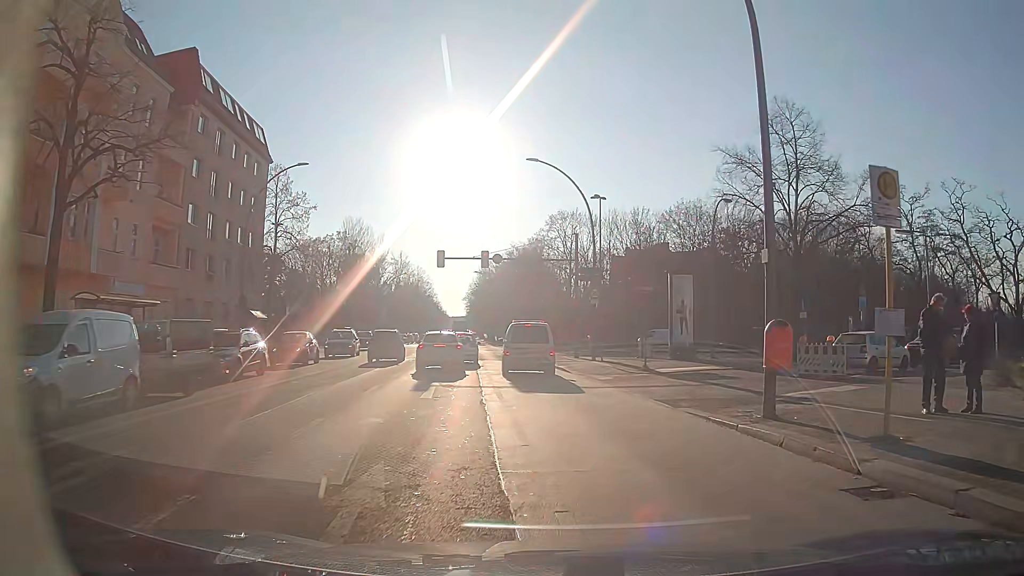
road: secondary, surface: asphalt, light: Day
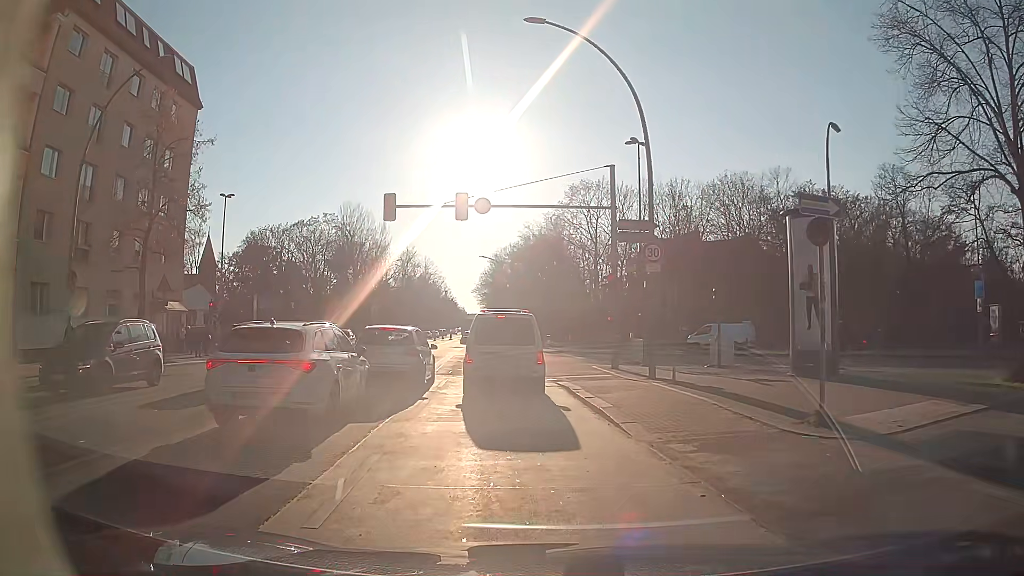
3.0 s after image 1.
(+0.1, +15.6) m; -2°
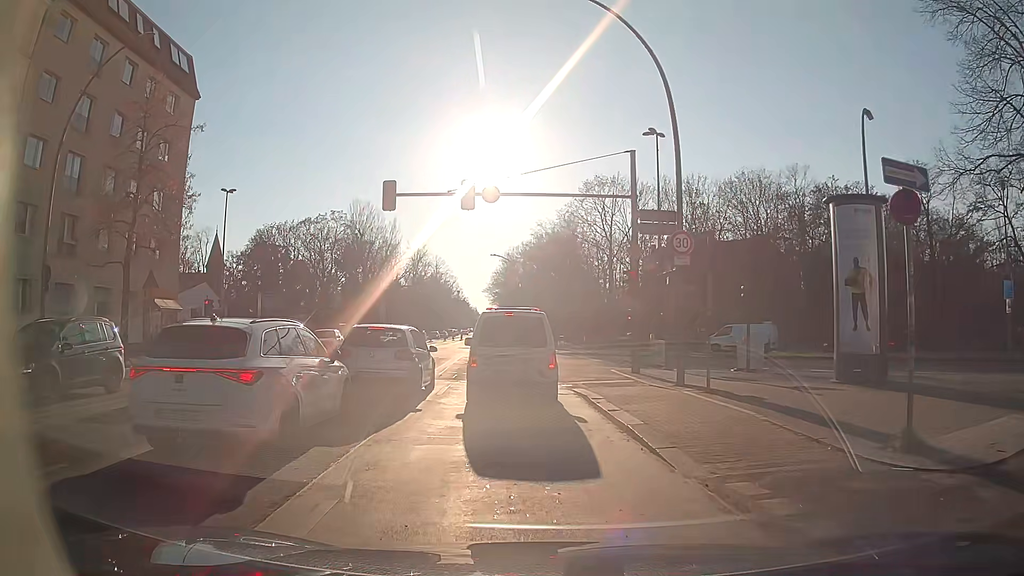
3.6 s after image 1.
(0.0, +2.1) m; -1°
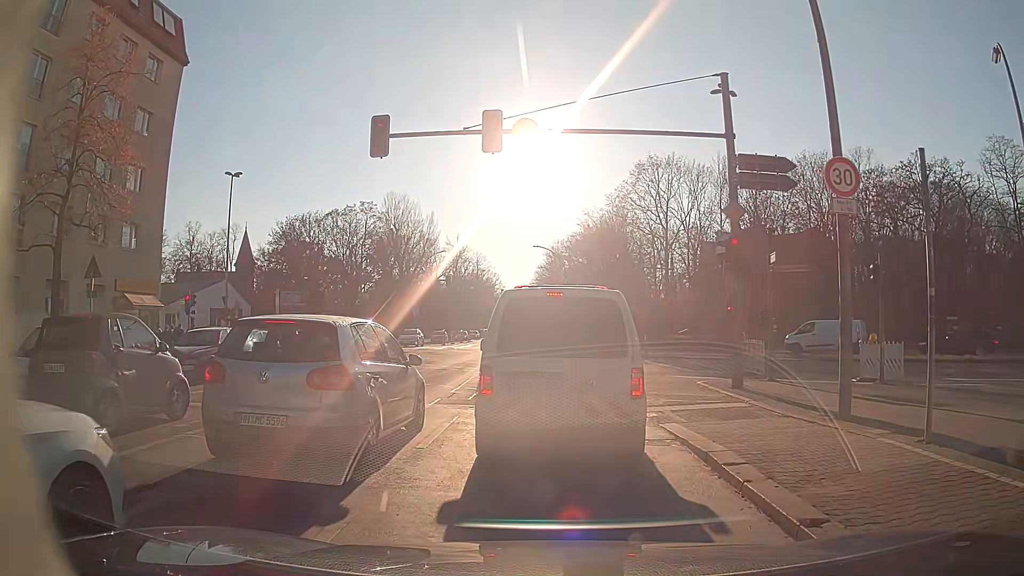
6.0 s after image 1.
(-0.3, +6.8) m; -4°
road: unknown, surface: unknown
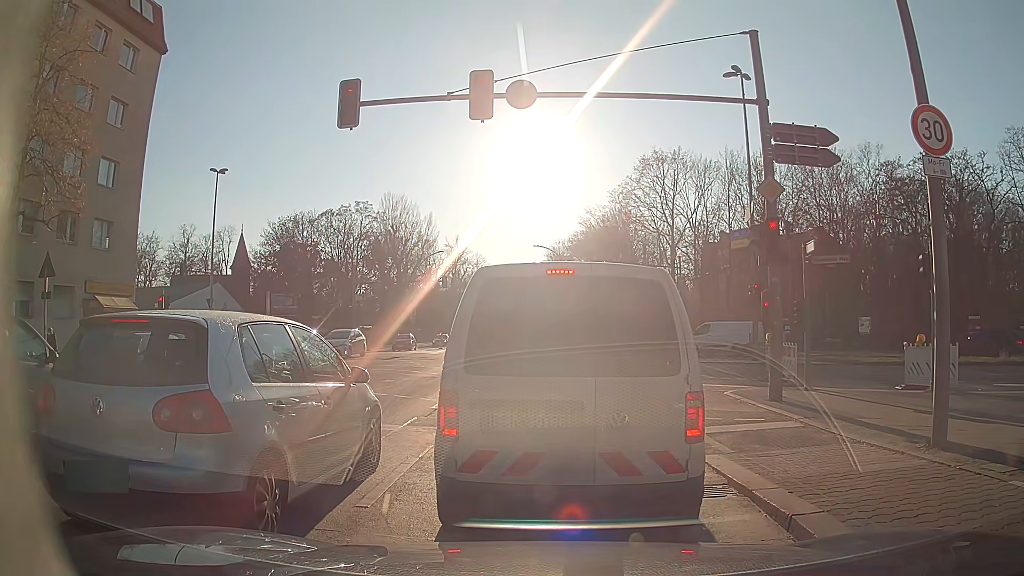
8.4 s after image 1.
(0.0, +2.4) m; +1°
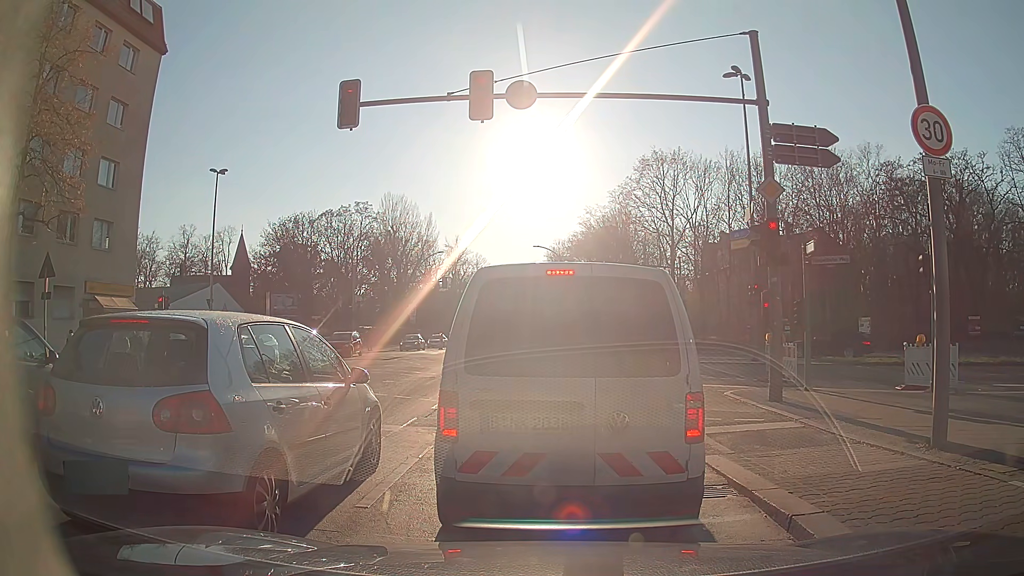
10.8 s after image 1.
(0.0, +0.1) m; 0°
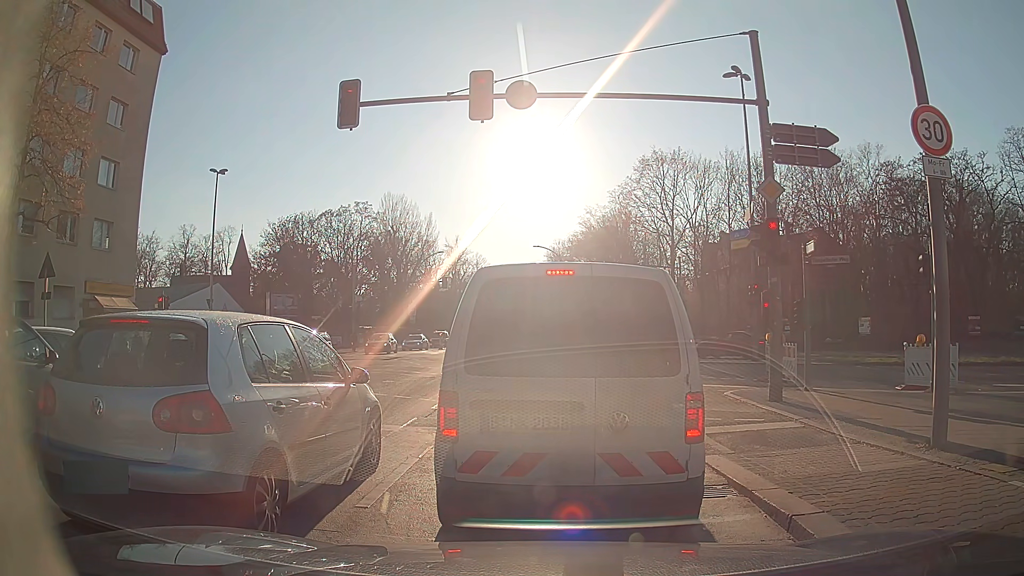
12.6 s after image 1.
(0.0, 0.0) m; 0°
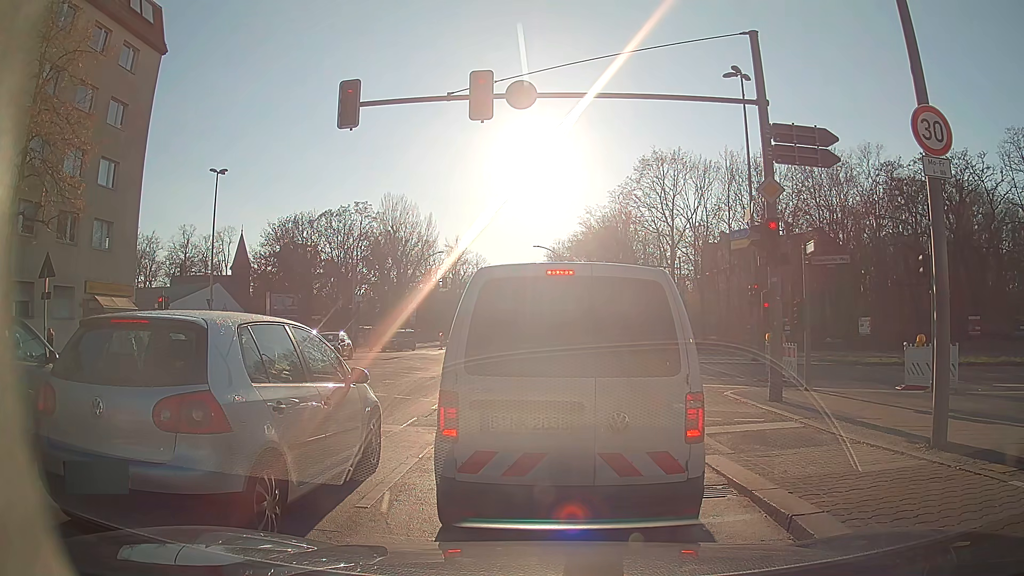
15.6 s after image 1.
(0.0, 0.0) m; 0°
(0, +10) (0, +20) (0, +30) (0, +40) (-1, +50) (-1, +60) (-1, +70) (-1, +80) (-1, +90) (-2, +100) m
